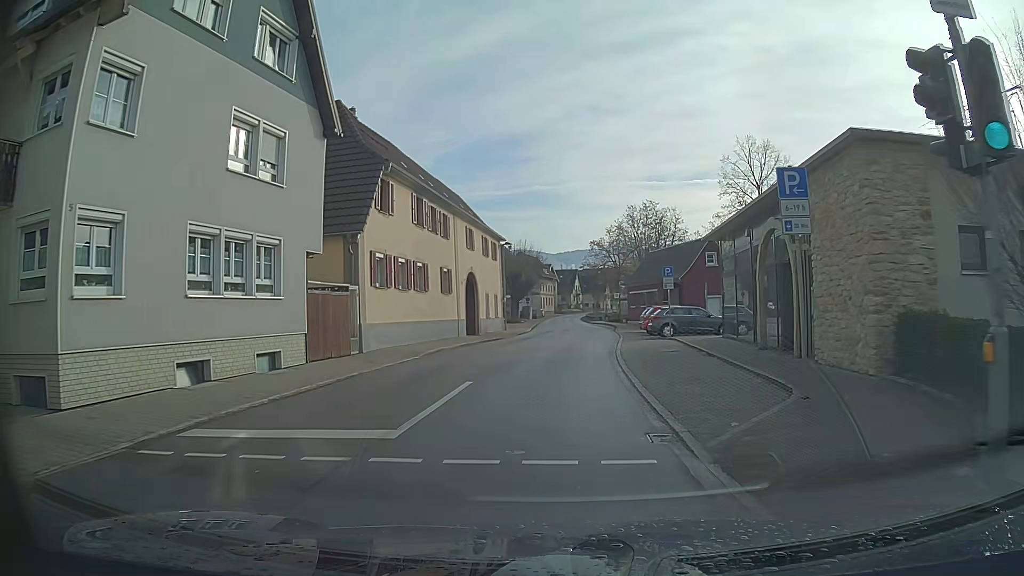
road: secondary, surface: asphalt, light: Day
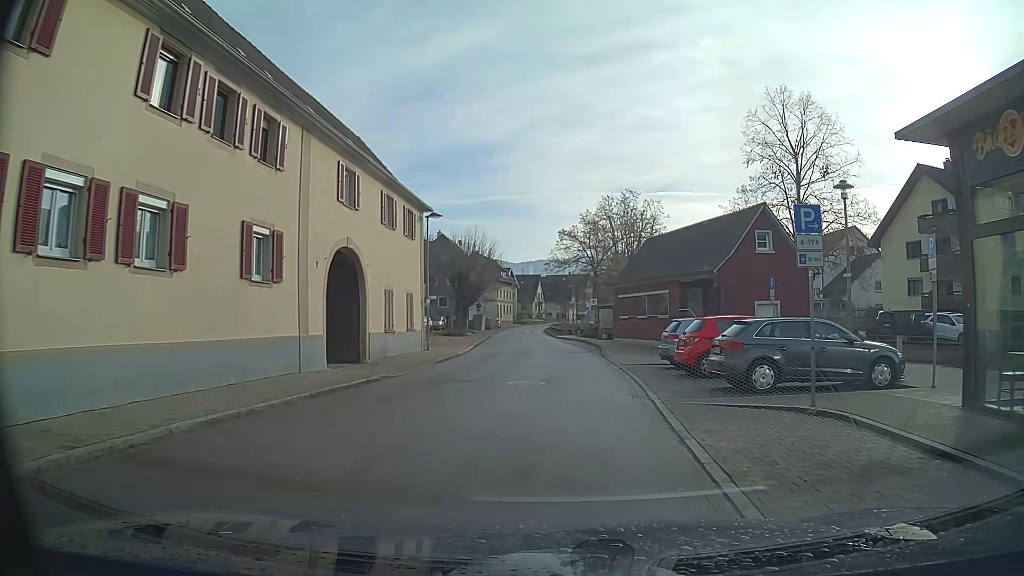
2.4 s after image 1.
(+0.6, +17.9) m; +4°
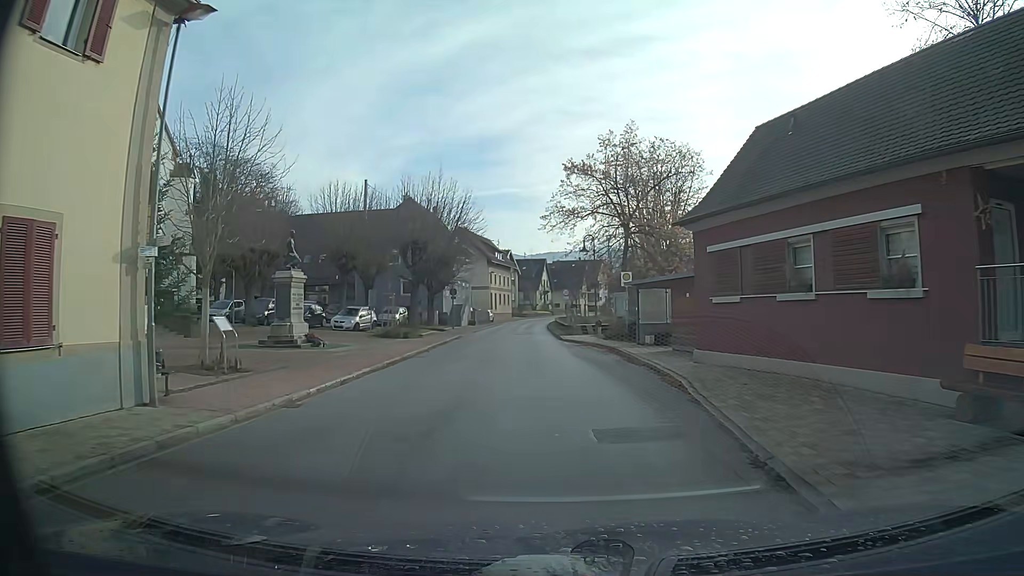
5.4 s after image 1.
(+0.1, +22.3) m; -2°
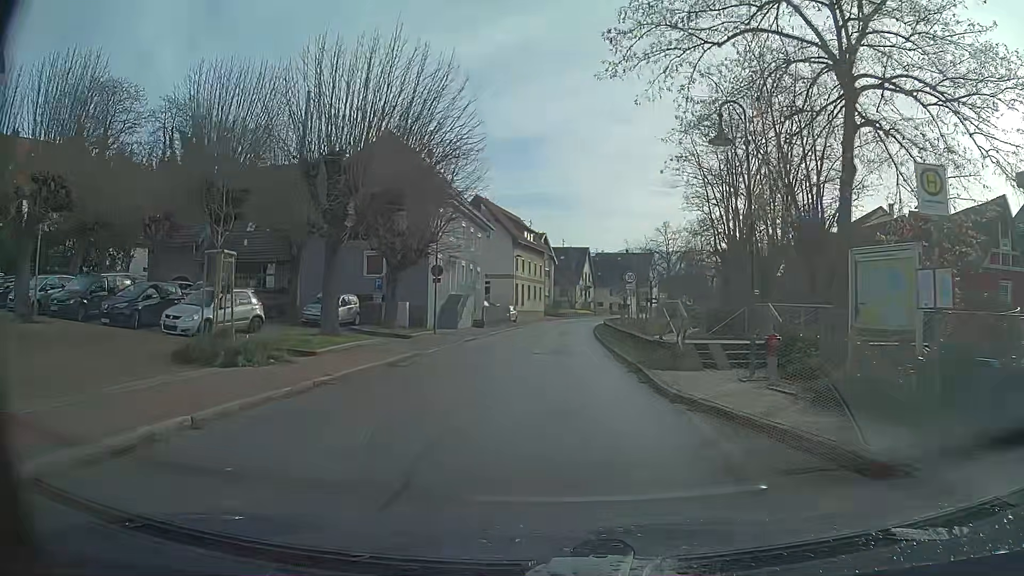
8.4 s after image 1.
(-0.5, +22.4) m; -2°
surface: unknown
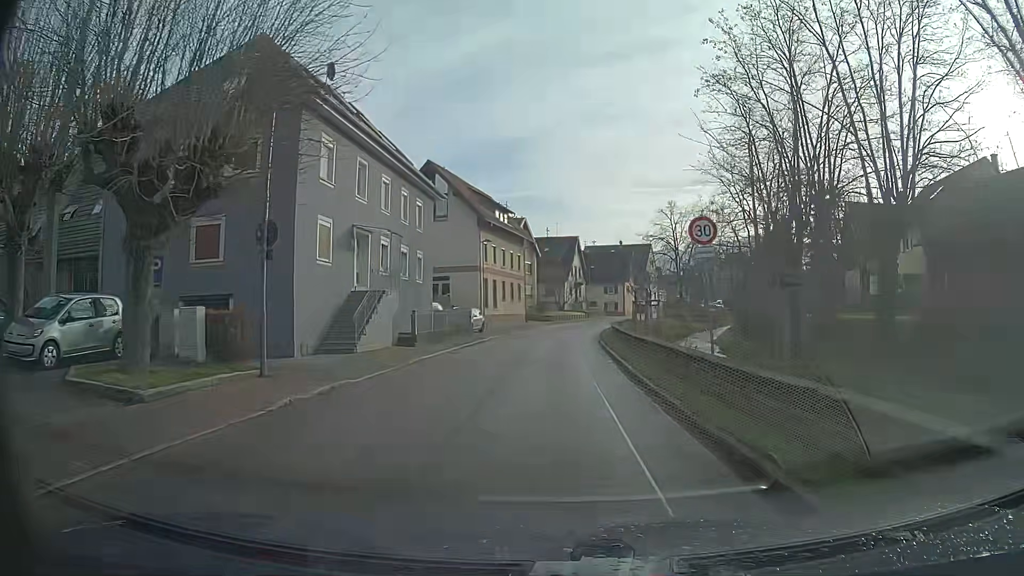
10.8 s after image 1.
(+0.3, +17.9) m; +1°
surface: asphalt
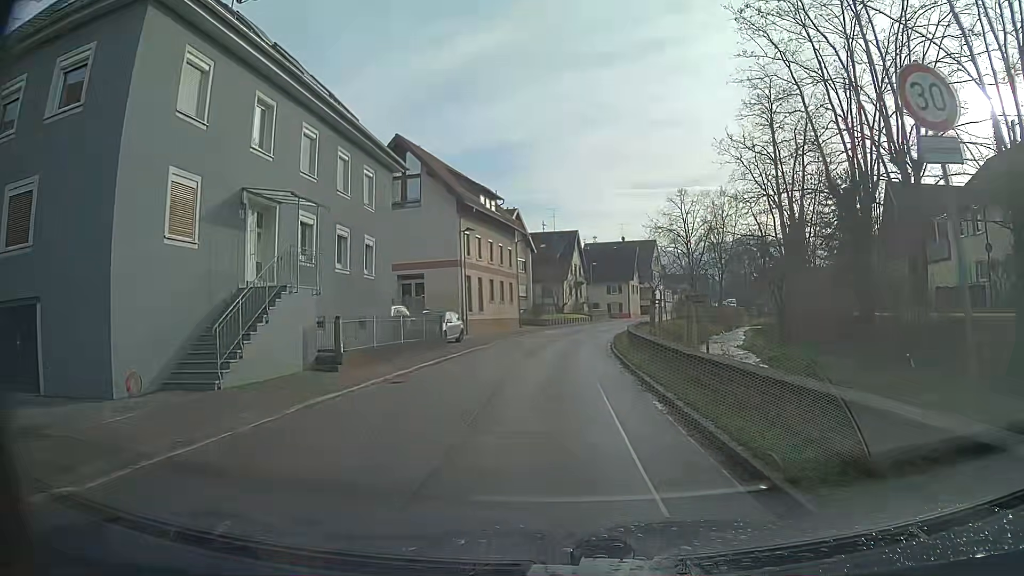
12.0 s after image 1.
(0.0, +8.9) m; 0°
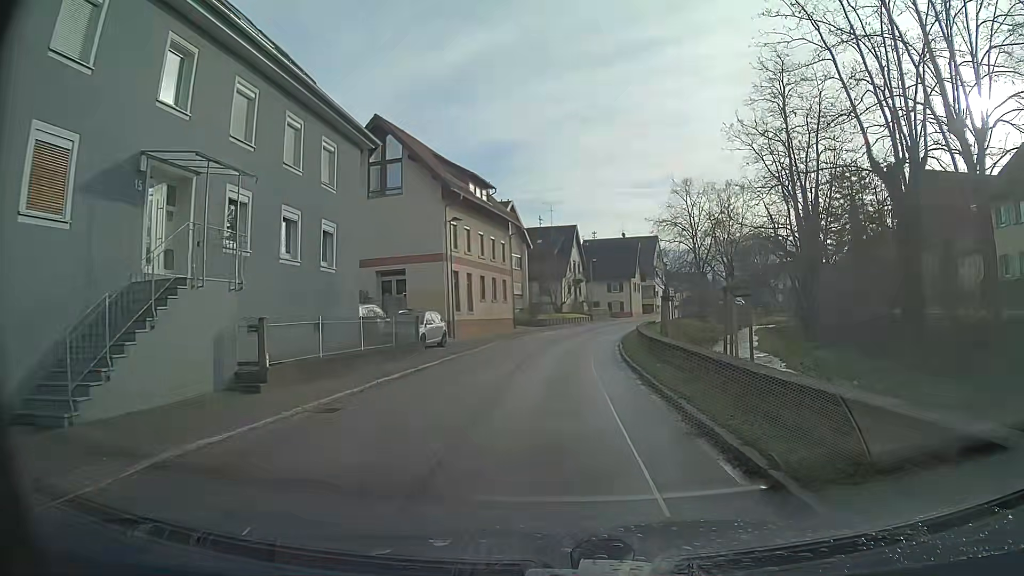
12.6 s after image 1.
(0.0, +4.4) m; 0°
